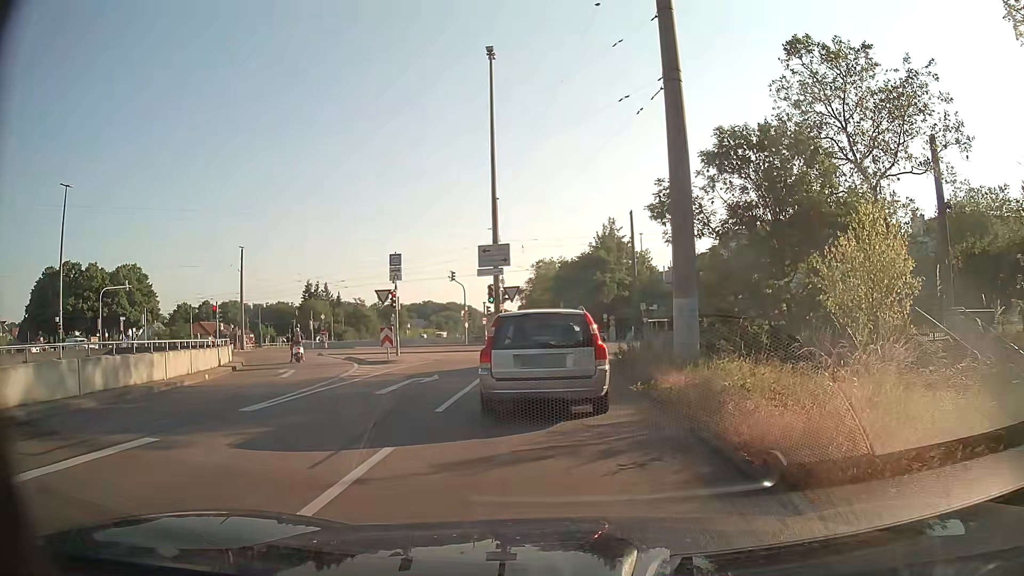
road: trunk_link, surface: asphalt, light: Day
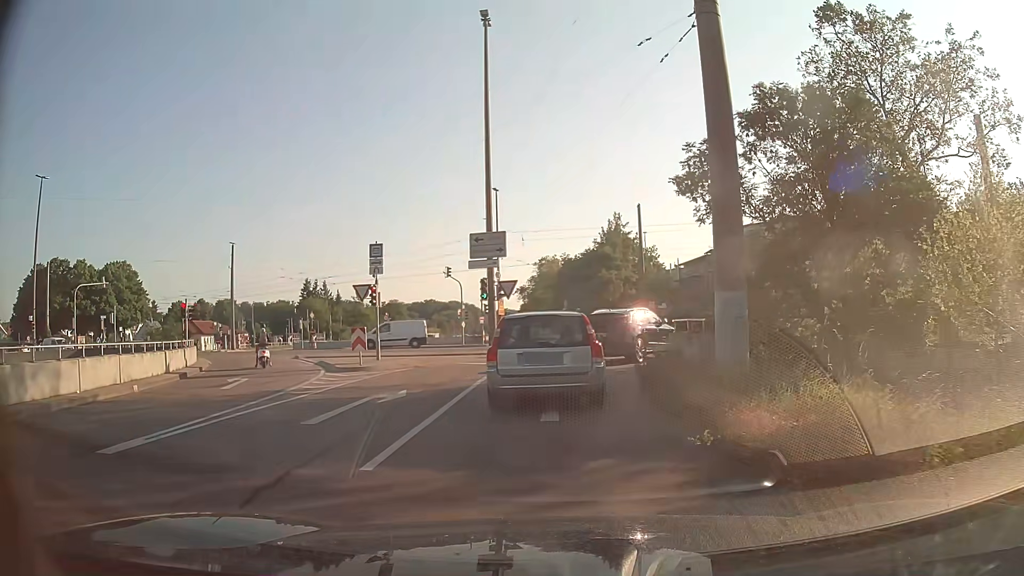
(0.0, +4.3) m; -1°
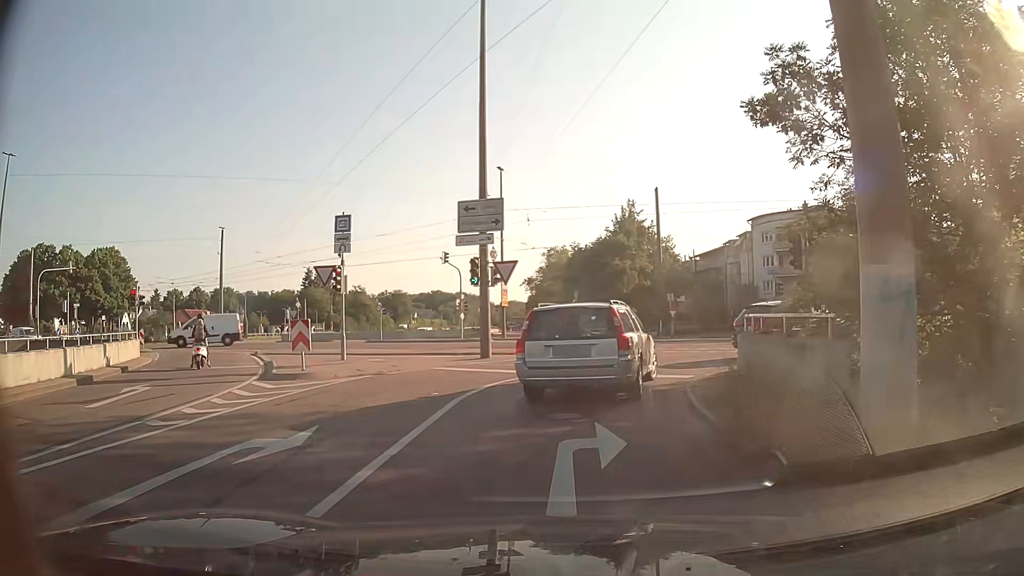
(0.0, +5.9) m; -1°
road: tertiary_link
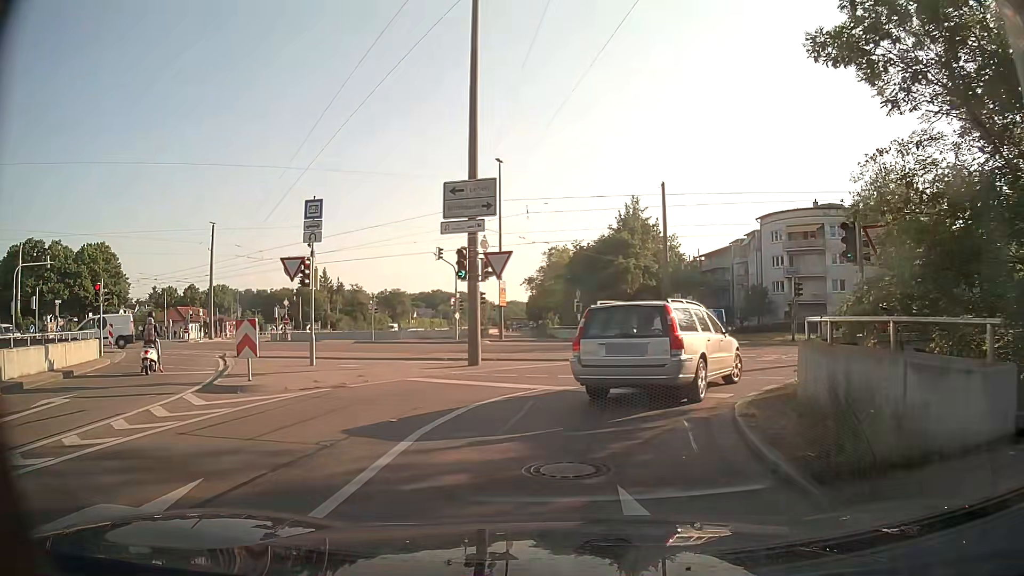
(0.0, +3.0) m; 0°
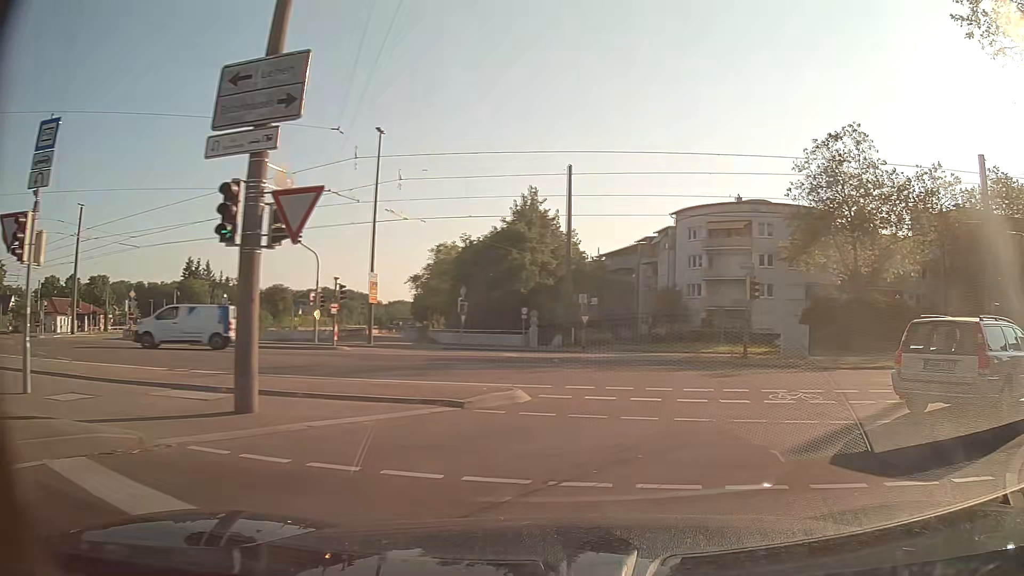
(+0.2, +8.8) m; +10°
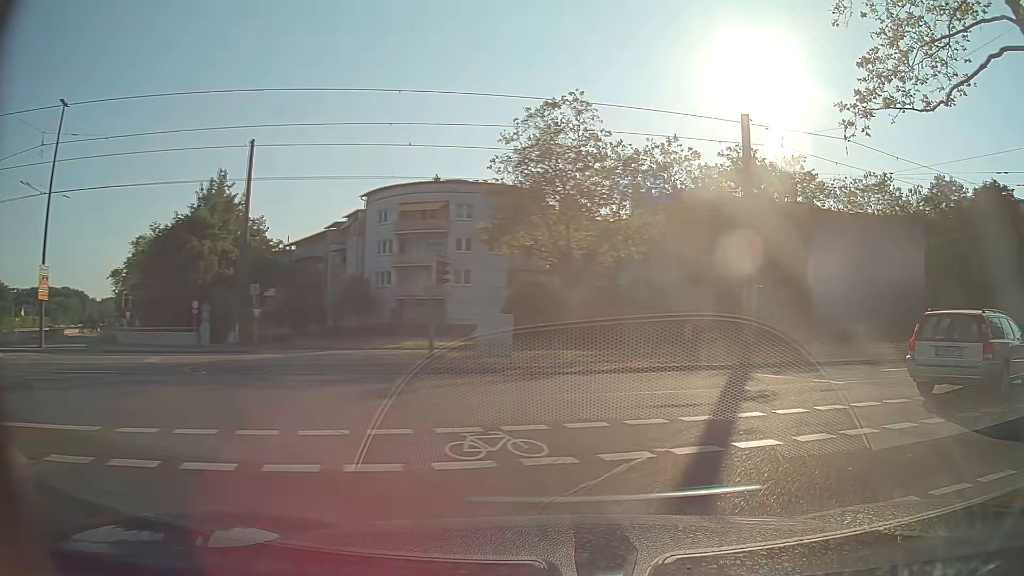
(+1.1, +5.5) m; +23°
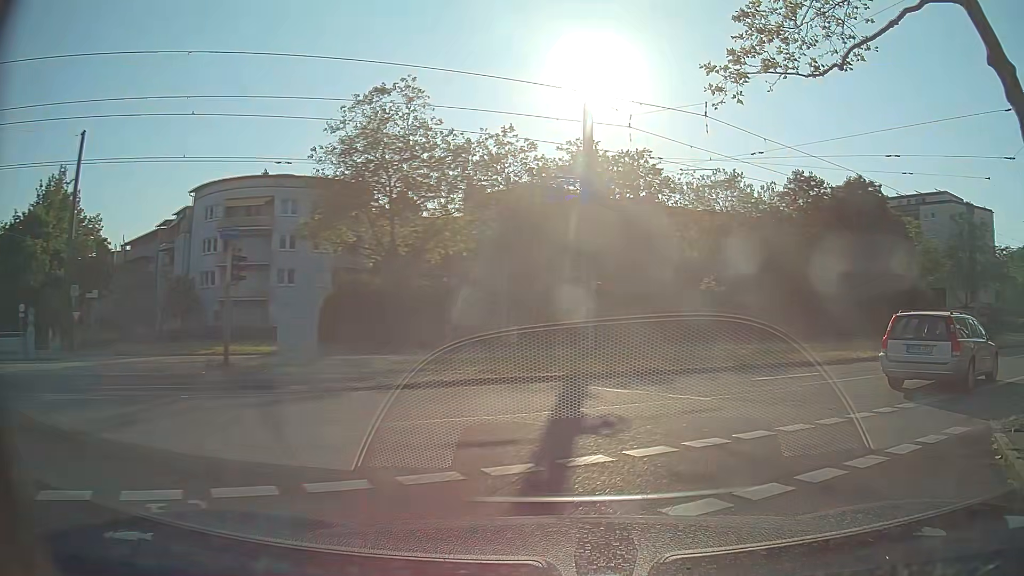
(+0.4, +2.9) m; +13°
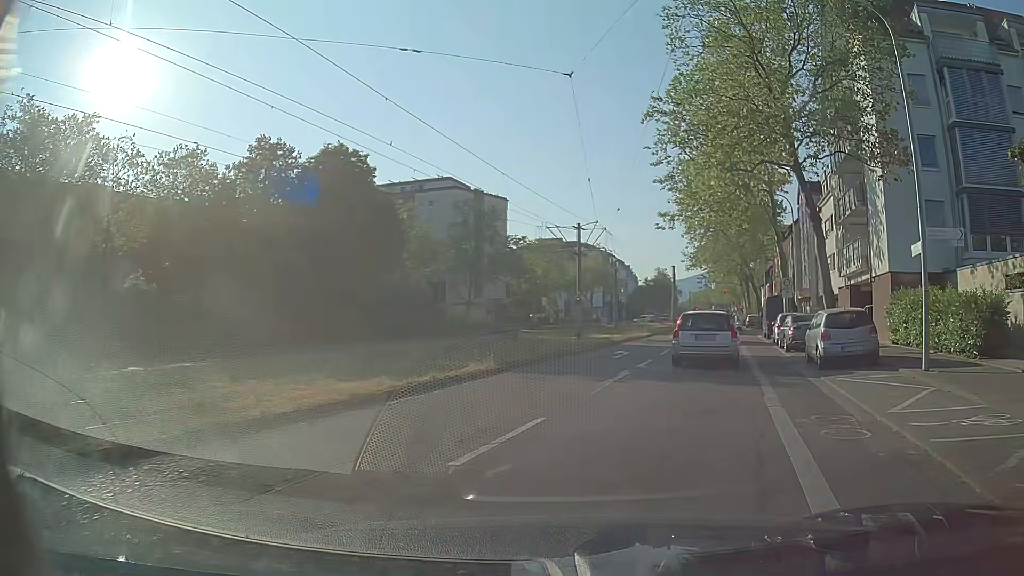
(+5.5, +11.1) m; +47°
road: tertiary
(+1, +10) (+3, +20) (+6, +29) (+8, +39) (+10, +49) (+13, +59) (+15, +68) (+17, +78) (+20, +88) (+22, +98) m
